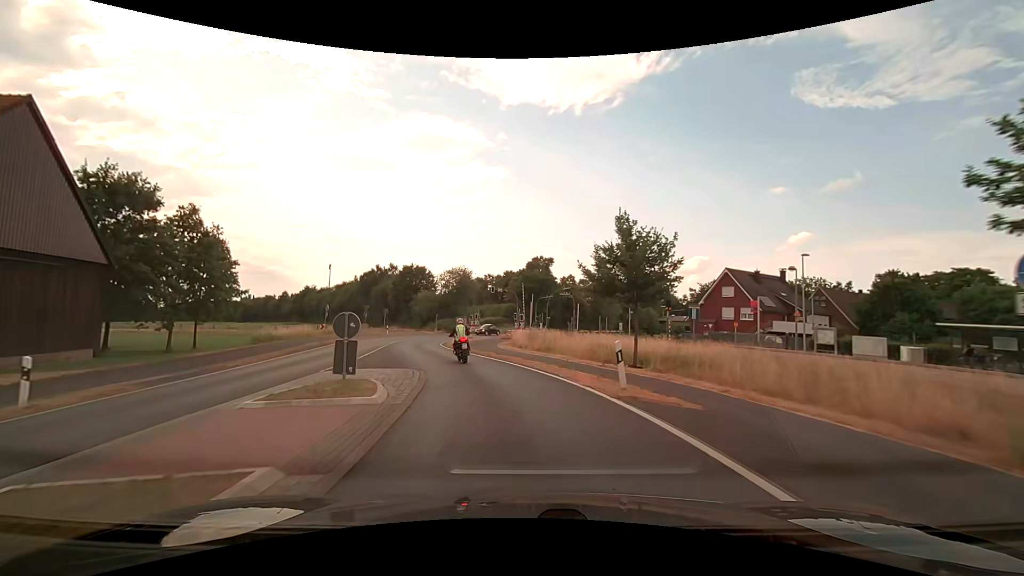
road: secondary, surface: asphalt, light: Day
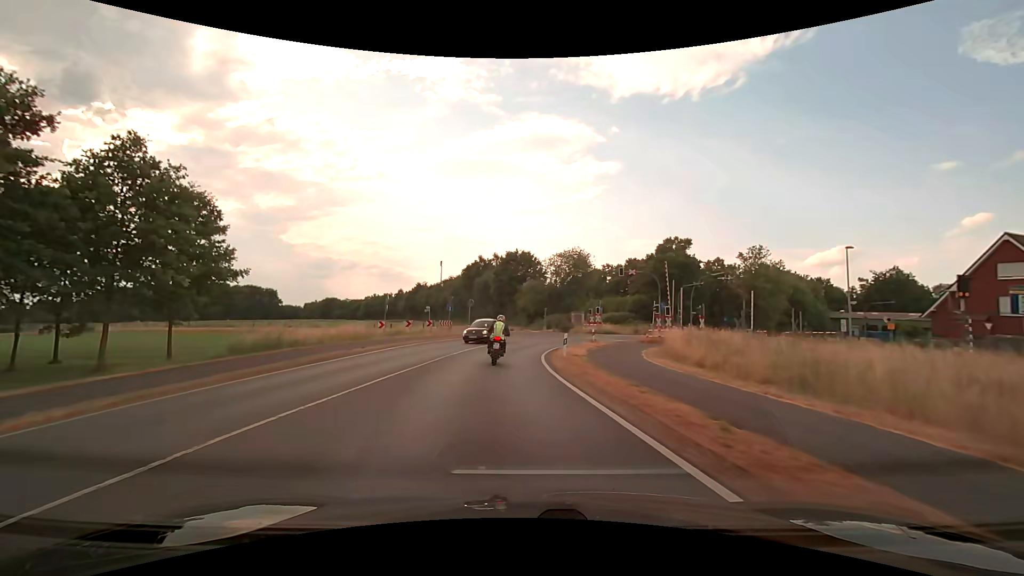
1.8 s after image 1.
(-1.9, +18.1) m; -13°
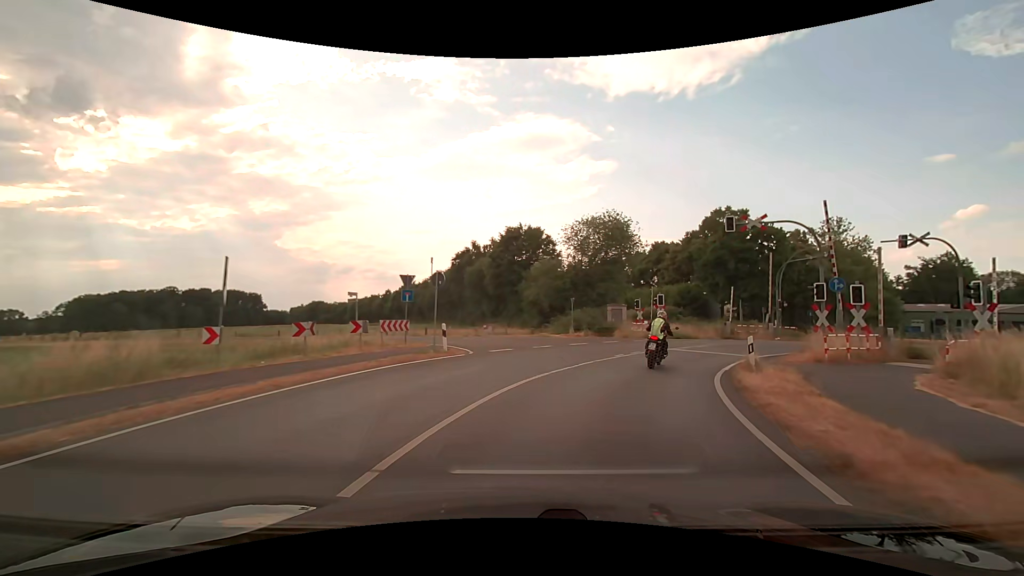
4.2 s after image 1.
(-1.3, +21.9) m; 0°
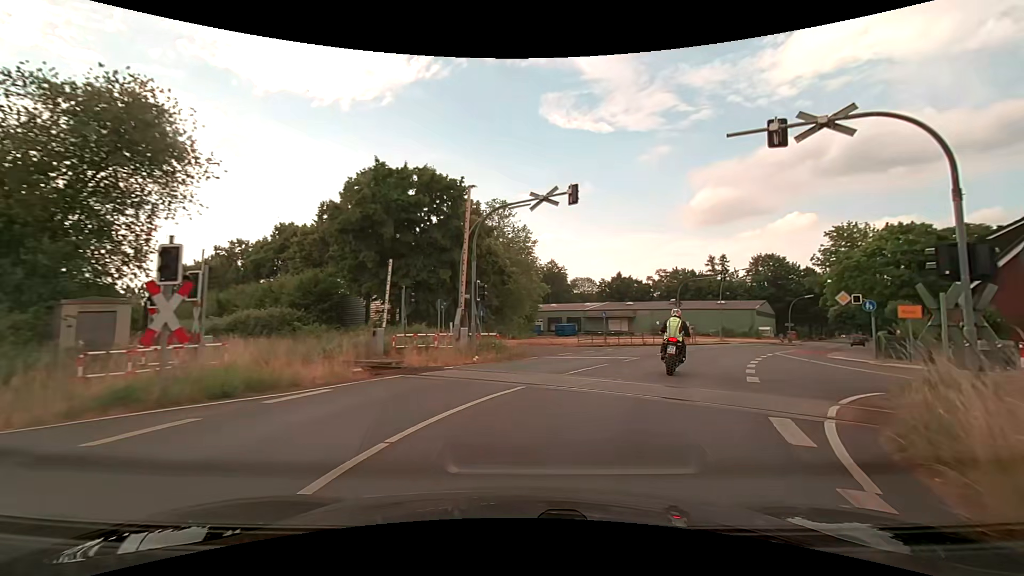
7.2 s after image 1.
(+7.7, +23.2) m; +39°
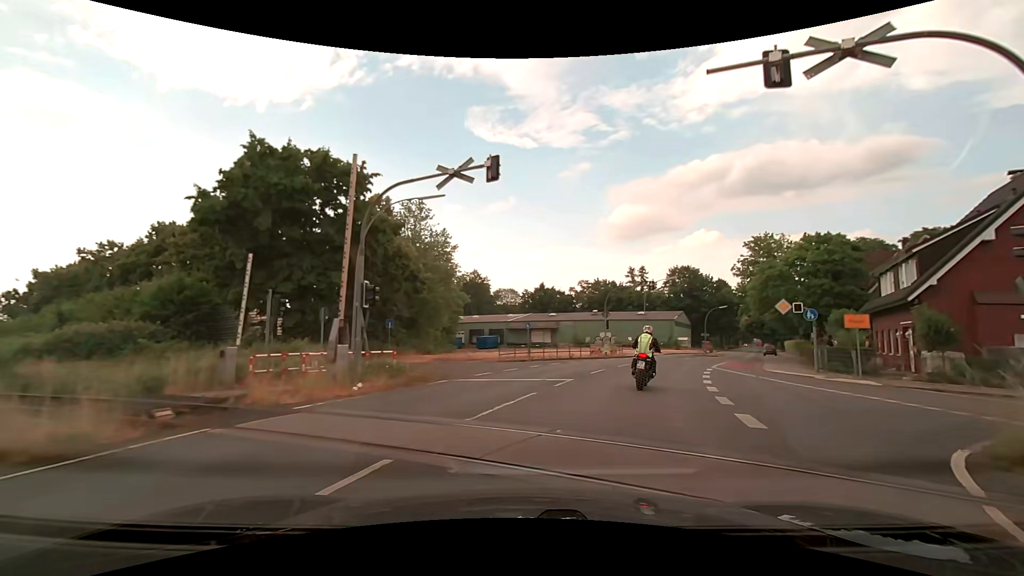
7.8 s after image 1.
(+0.3, +4.5) m; +8°
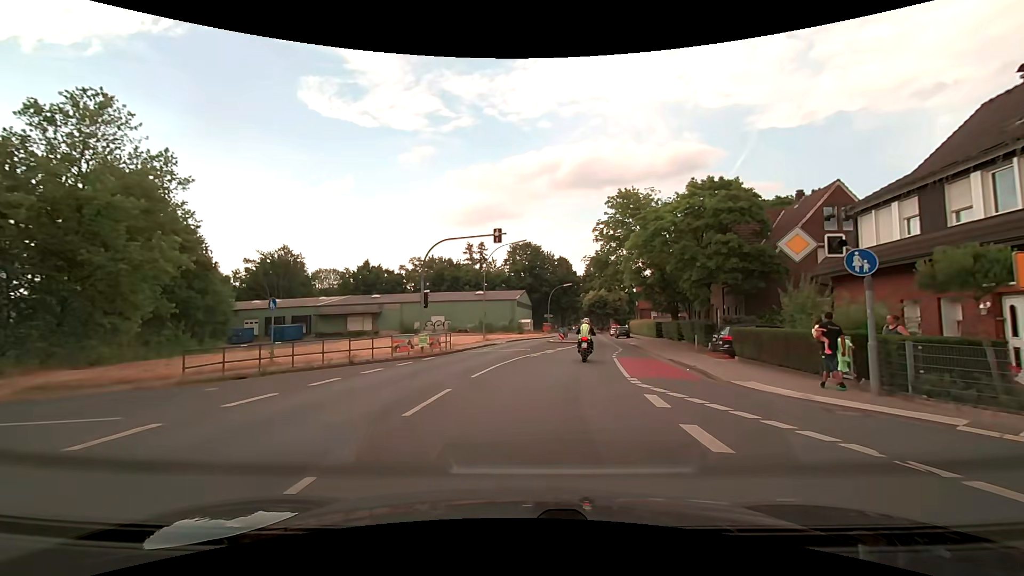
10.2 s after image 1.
(+3.5, +17.1) m; +19°
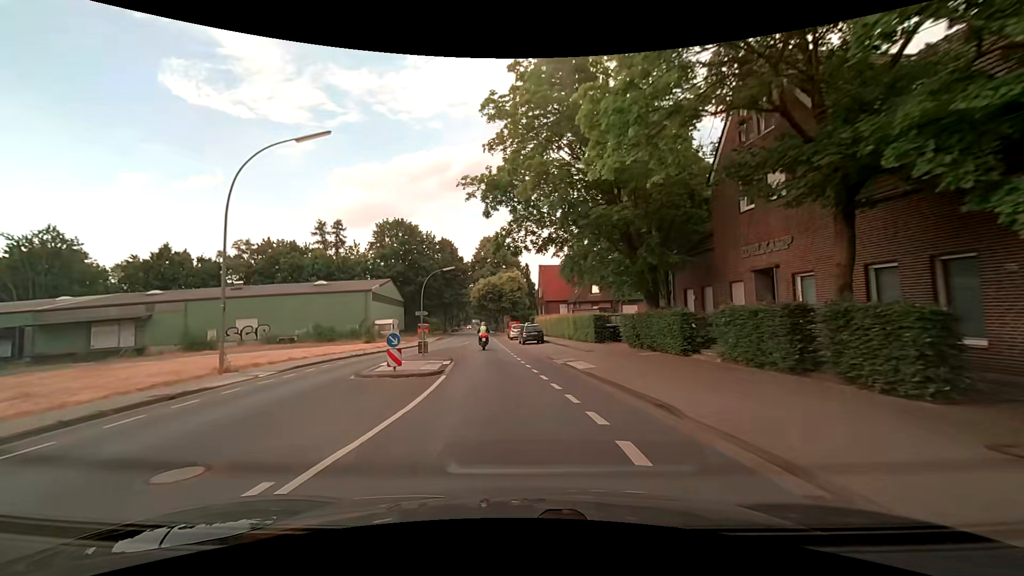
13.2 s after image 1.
(+3.2, +26.2) m; +12°
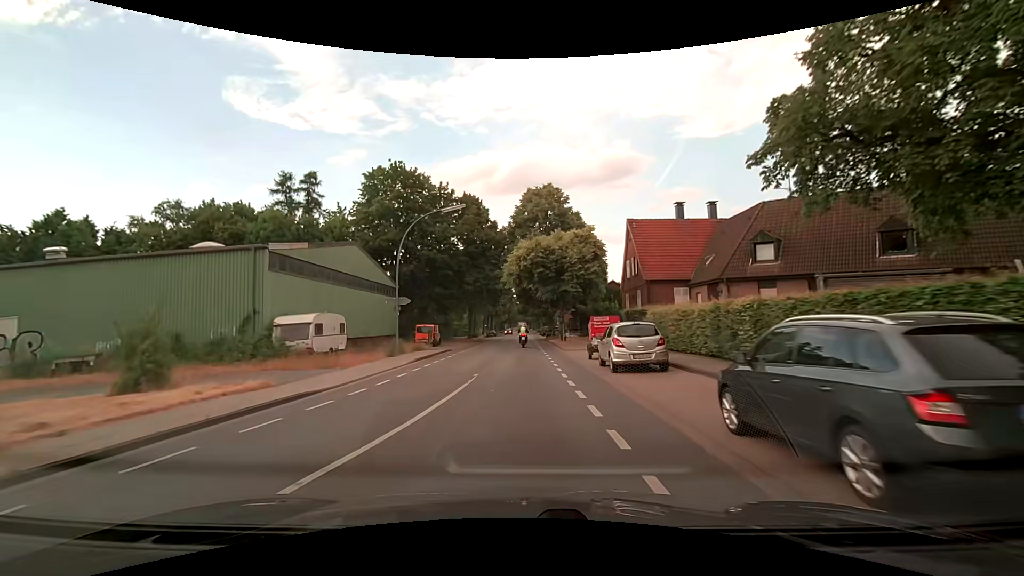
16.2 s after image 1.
(-2.3, +33.6) m; -5°
(0, +10) (0, +20) (0, +30) (0, +40) (0, +50) (0, +60) (0, +70) (0, +80) (0, +90) (0, +100) m
